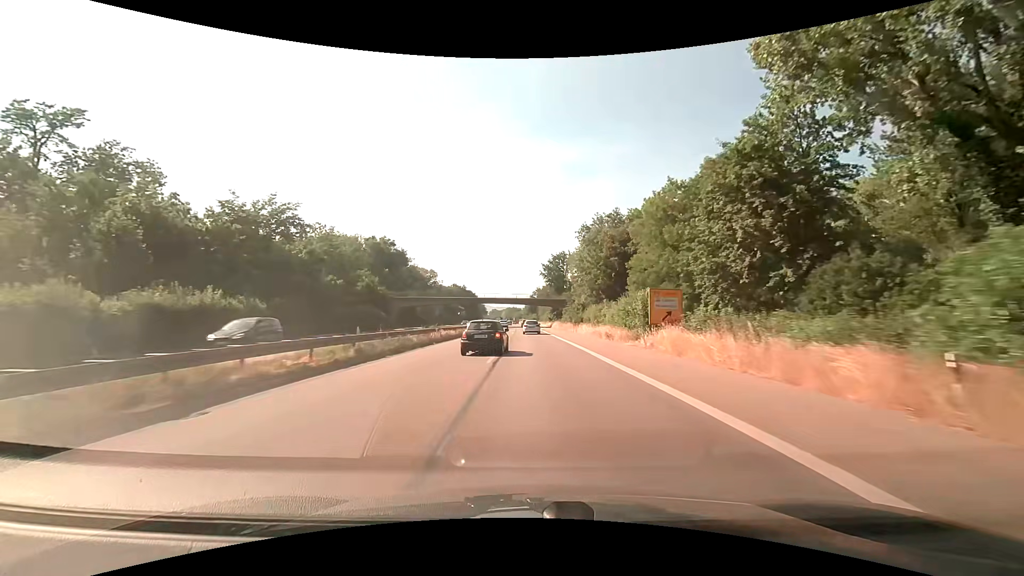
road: trunk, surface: asphalt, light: Day
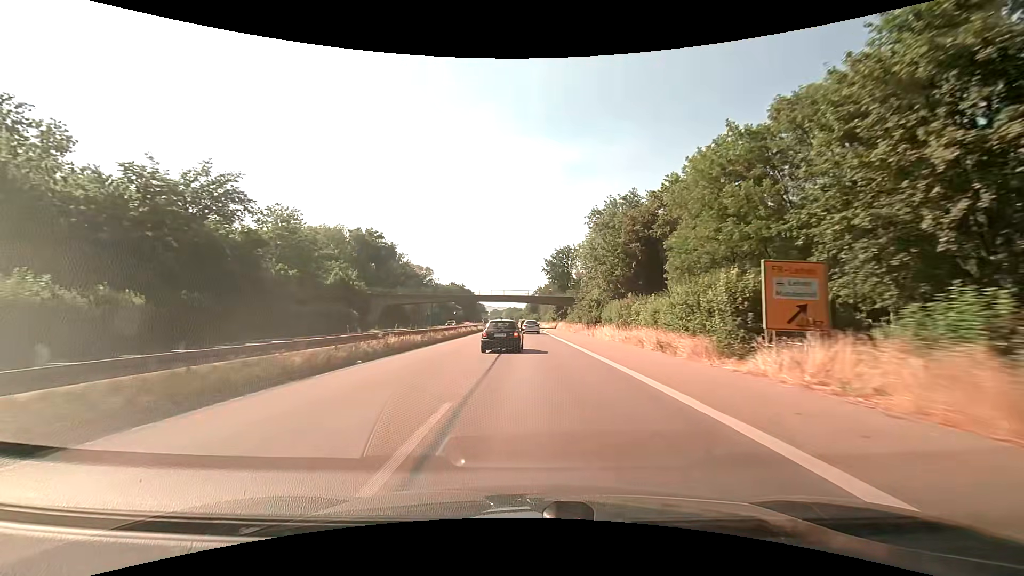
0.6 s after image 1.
(0.0, +13.9) m; 0°
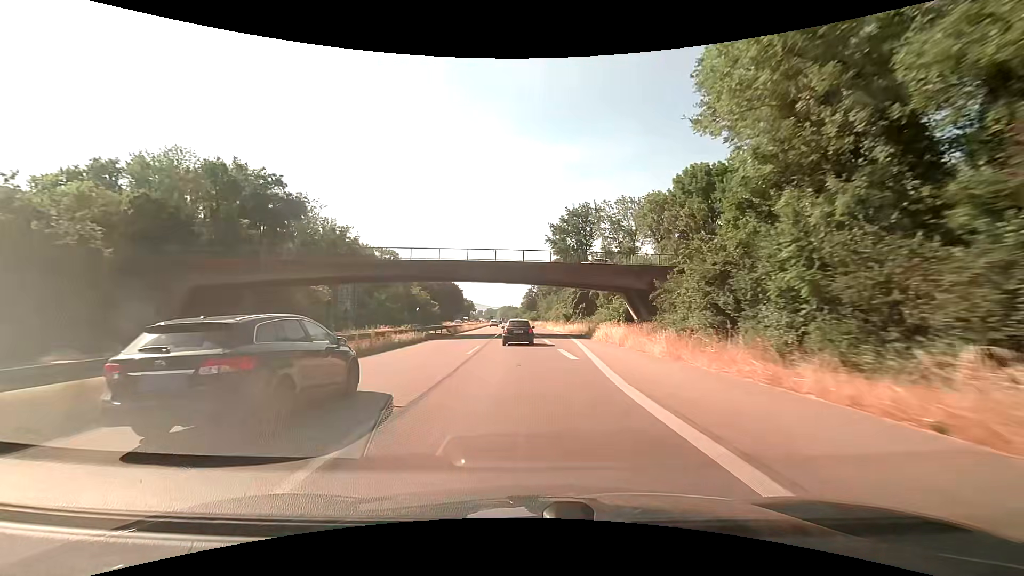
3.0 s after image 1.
(+0.1, +55.4) m; 0°
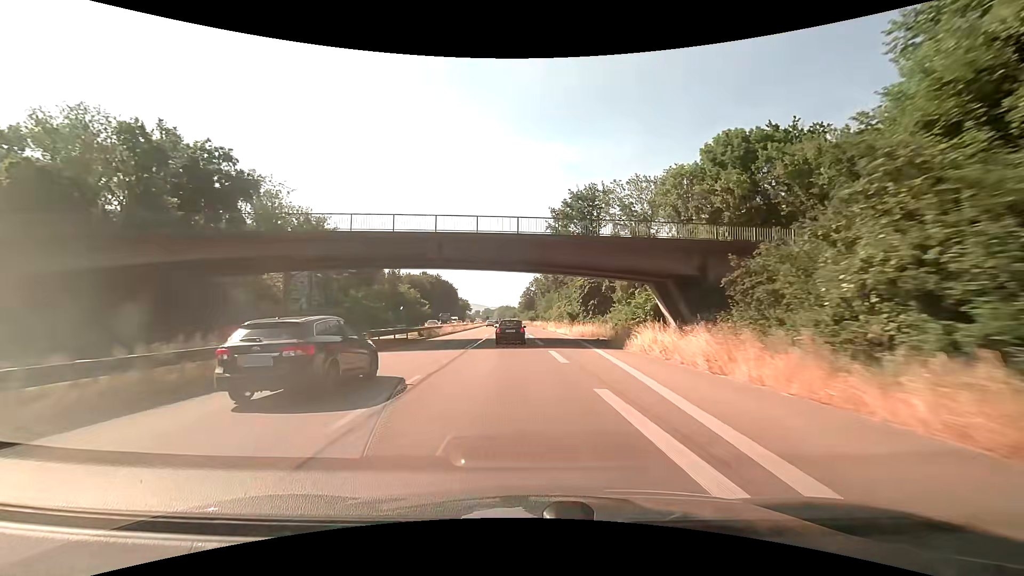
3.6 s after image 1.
(+0.1, +13.7) m; 0°
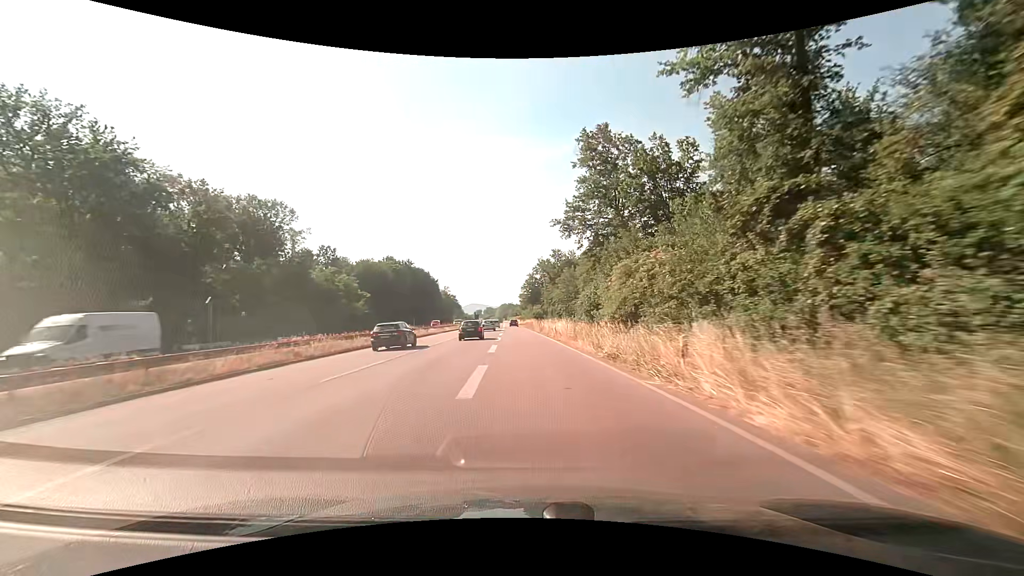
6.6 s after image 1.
(+0.4, +66.9) m; -1°
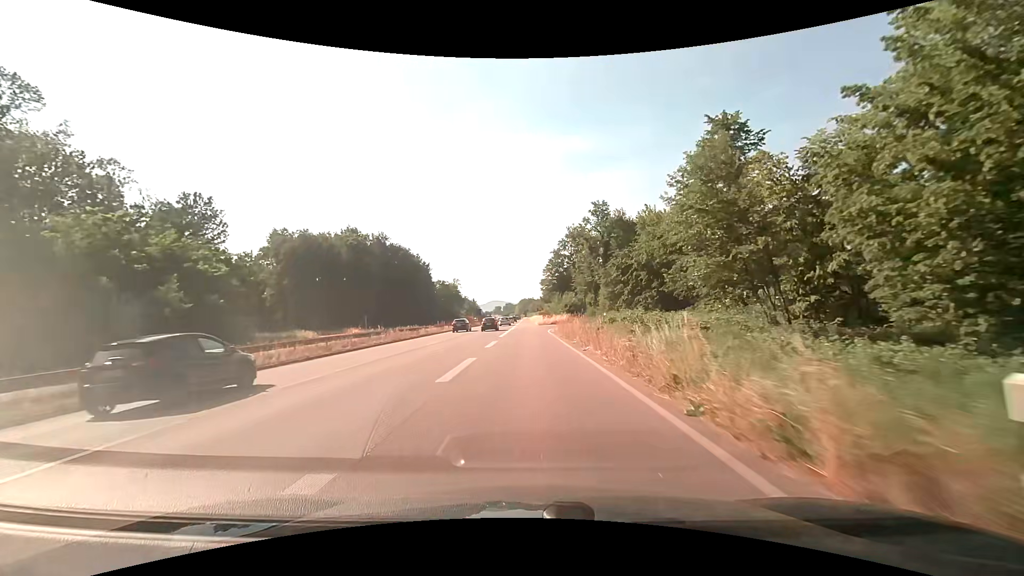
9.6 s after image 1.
(-1.1, +57.4) m; -2°
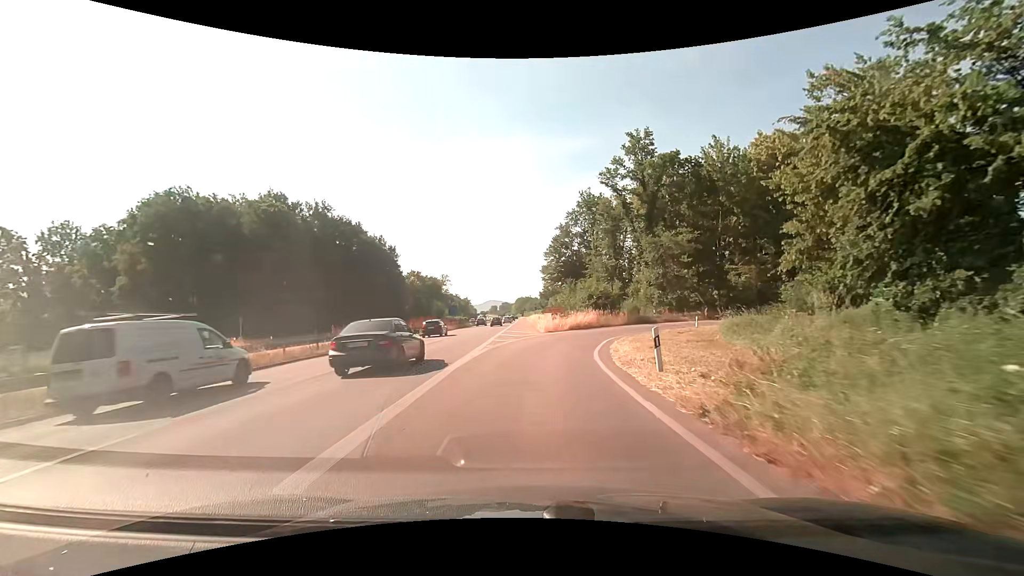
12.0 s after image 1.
(-0.1, +36.1) m; 0°
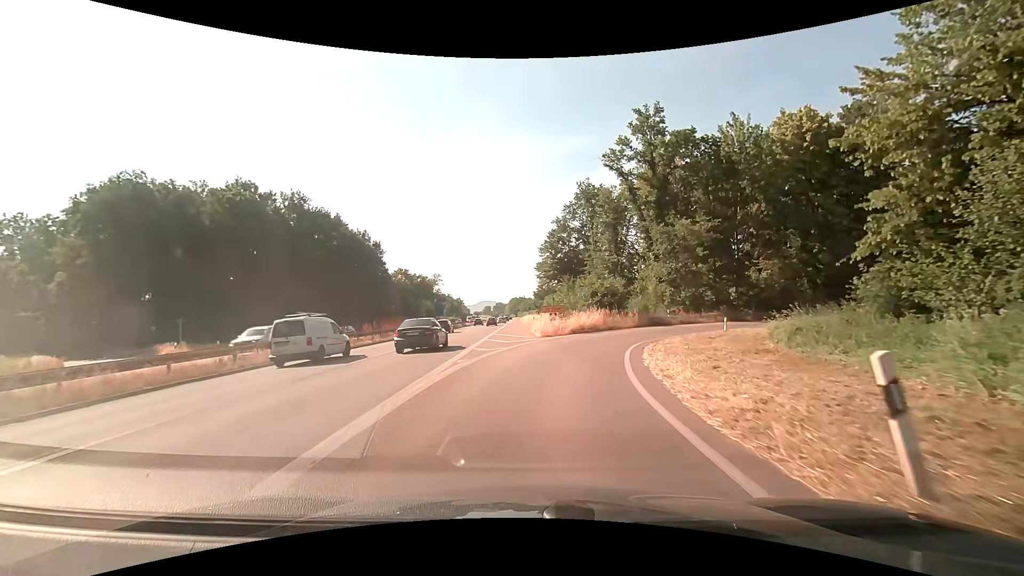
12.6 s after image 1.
(0.0, +7.2) m; +1°
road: trunk_link
(0, +10) (+2, +20) (+5, +29) (+10, +38) (+18, +44) (+28, +47) (+38, +47) (+47, +45) (+56, +40) (+63, +32) m
